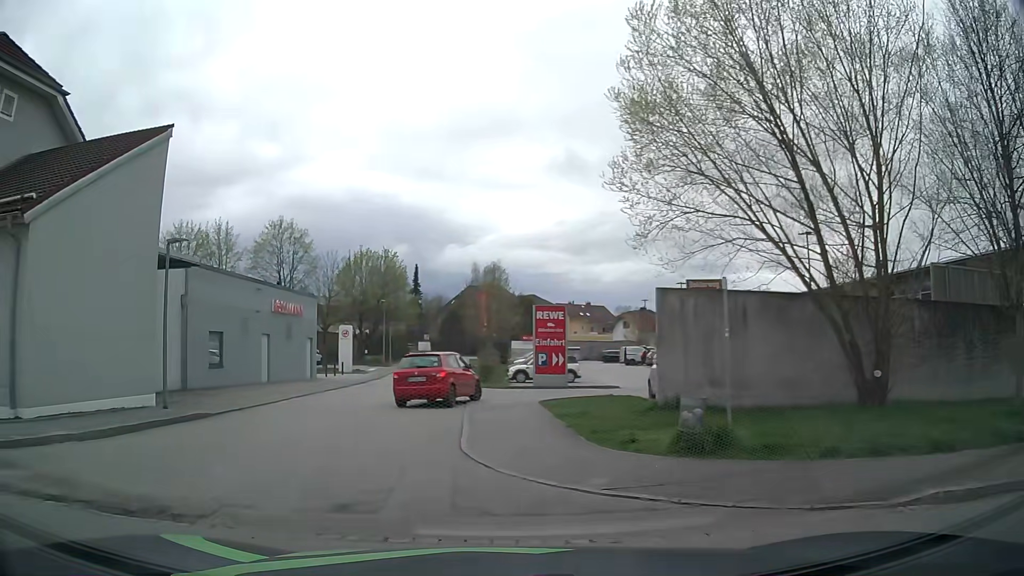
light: Day
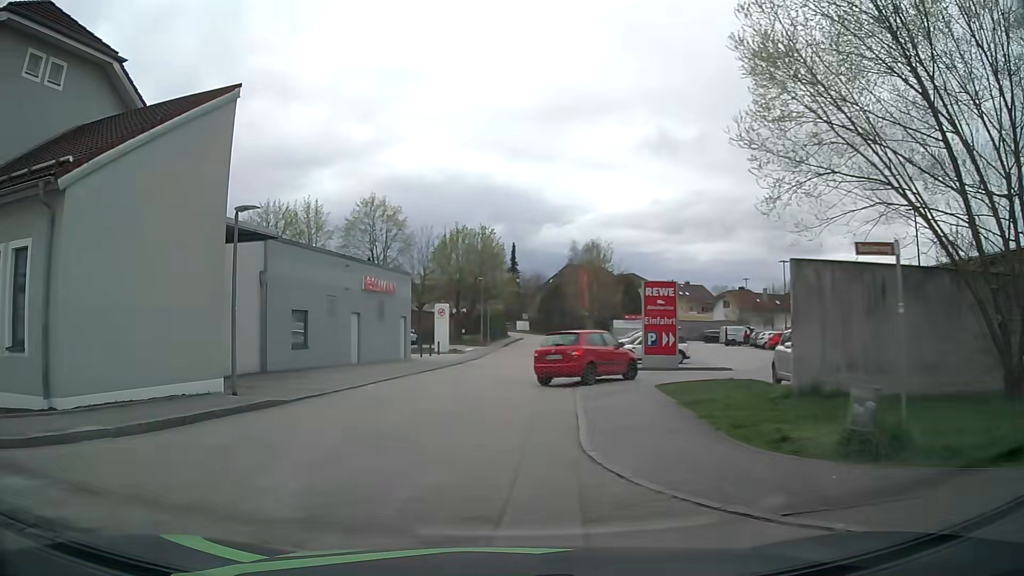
(-0.2, +2.0) m; -8°
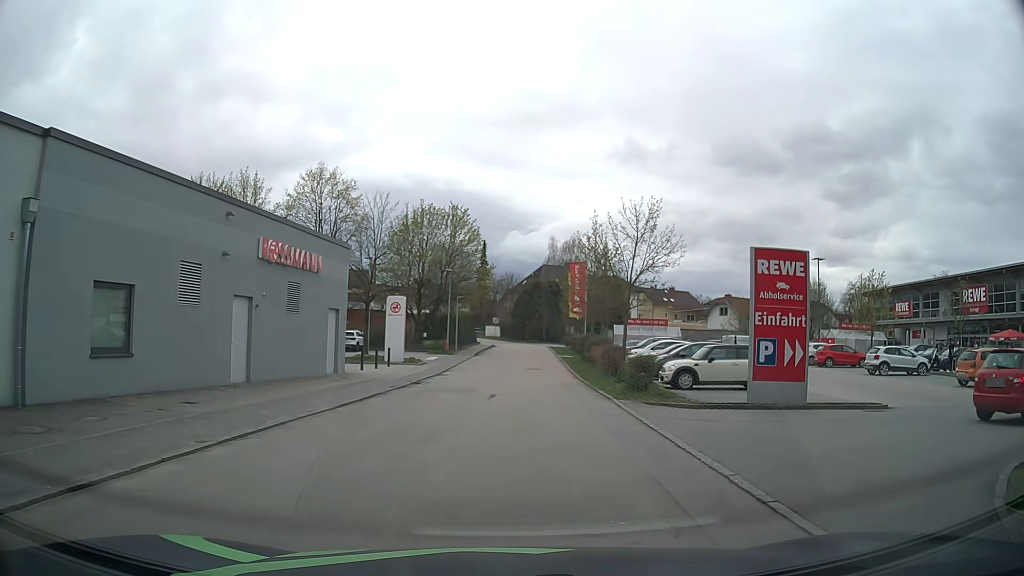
(-0.9, +13.1) m; +1°
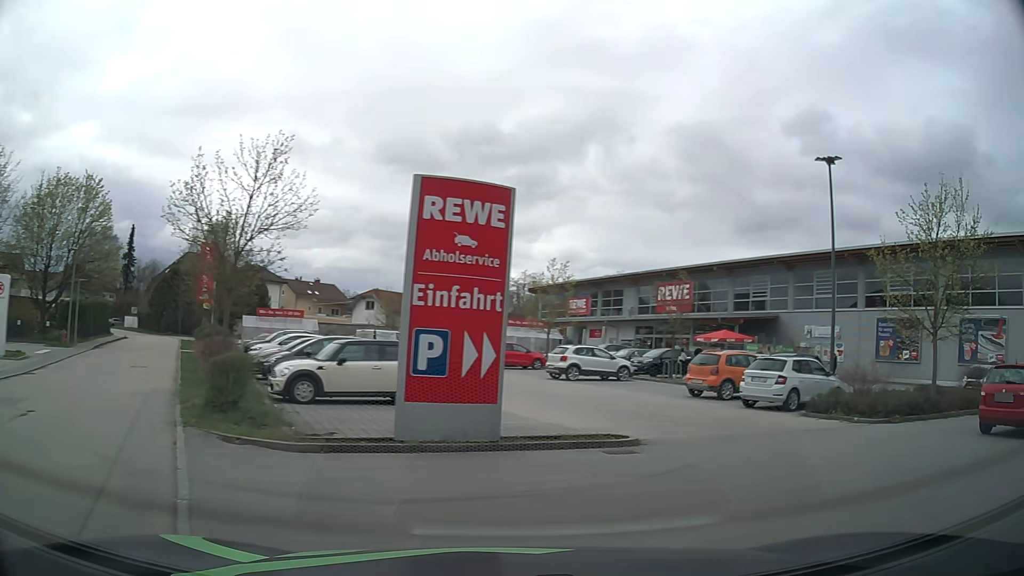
(+1.4, +6.3) m; +32°
